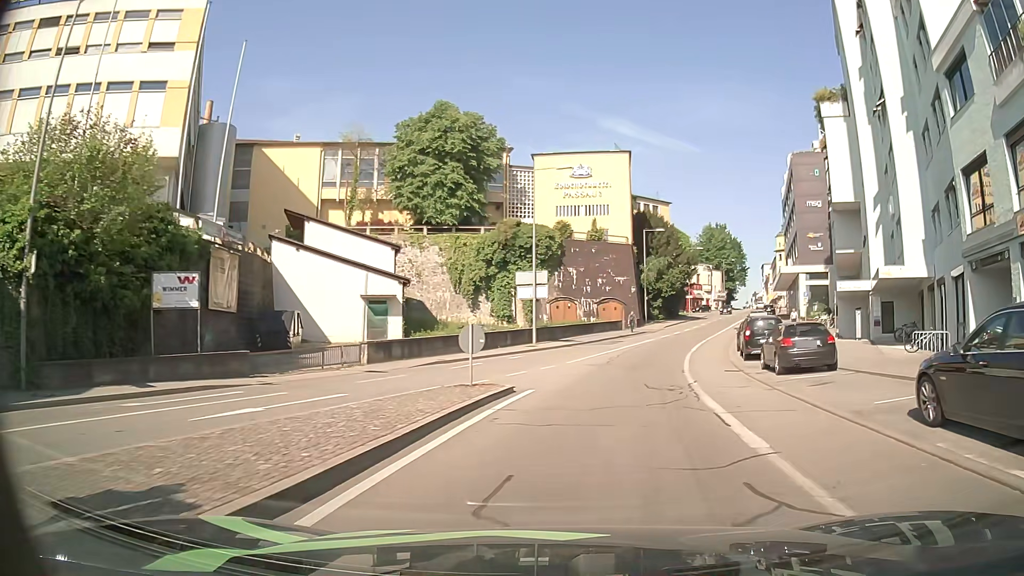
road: tertiary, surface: asphalt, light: Day
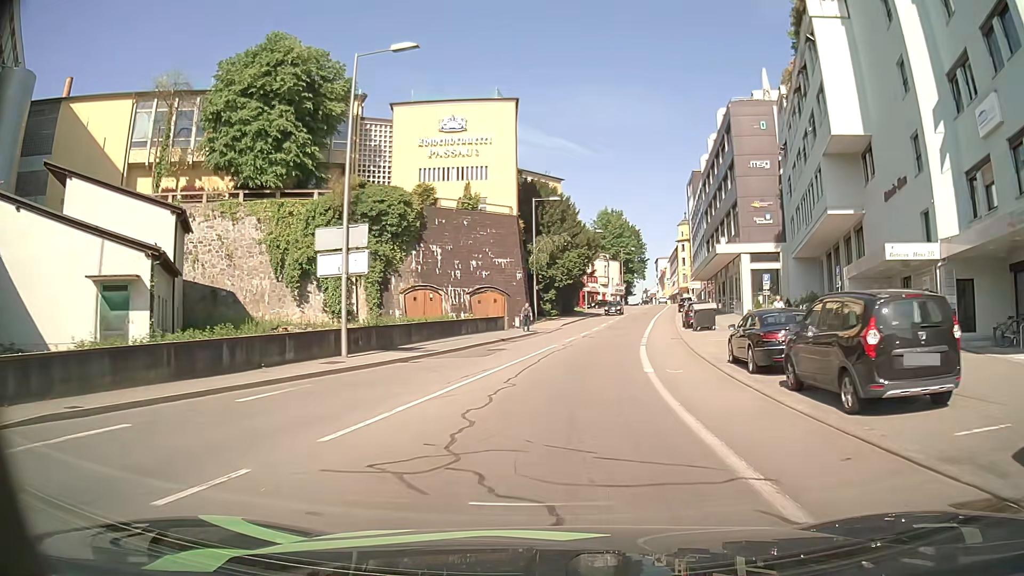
(+1.6, +17.6) m; +9°
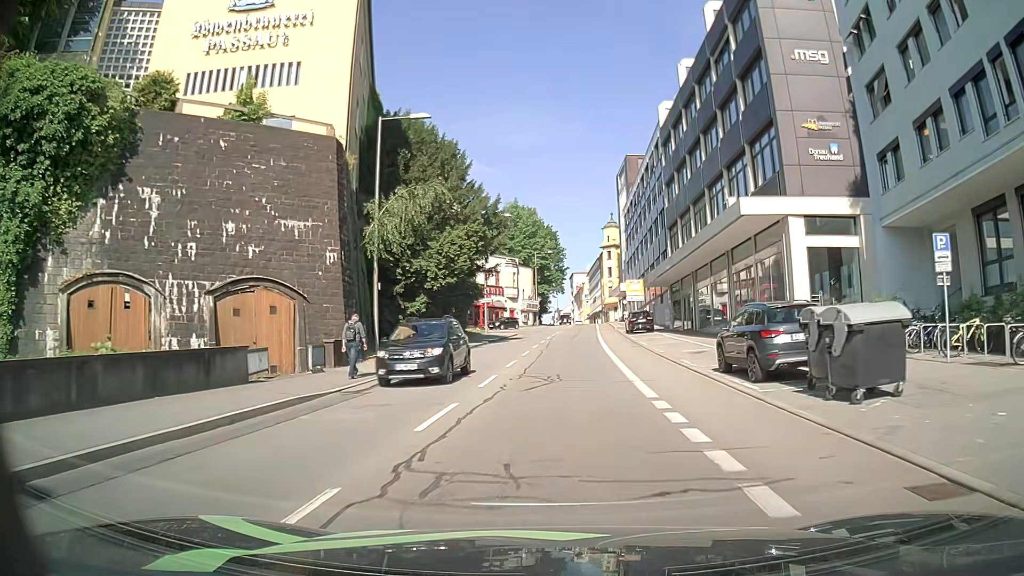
(+2.1, +27.4) m; +8°
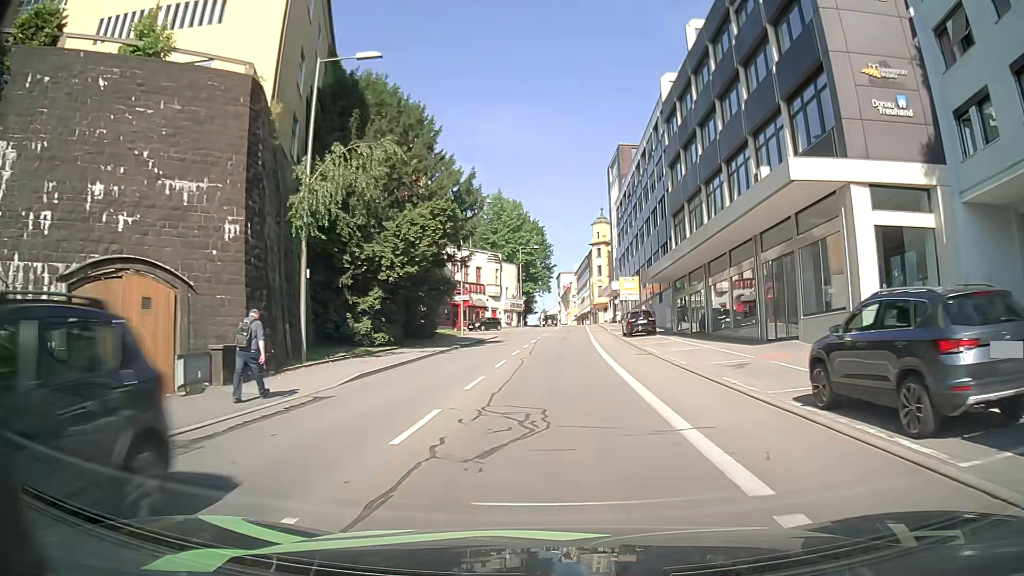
(+0.1, +7.0) m; +1°
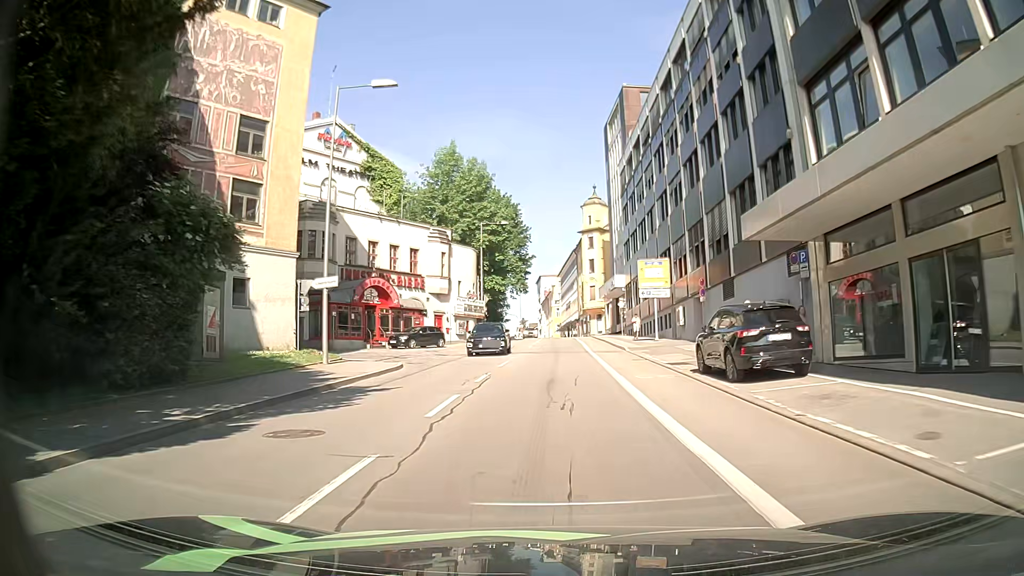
(+0.5, +27.4) m; +2°
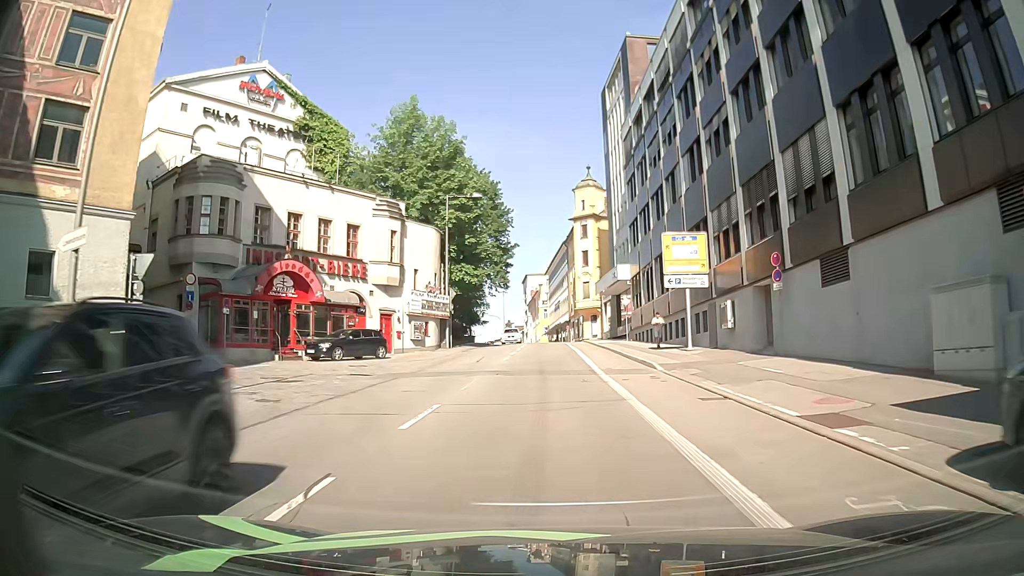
(-0.1, +13.1) m; -1°
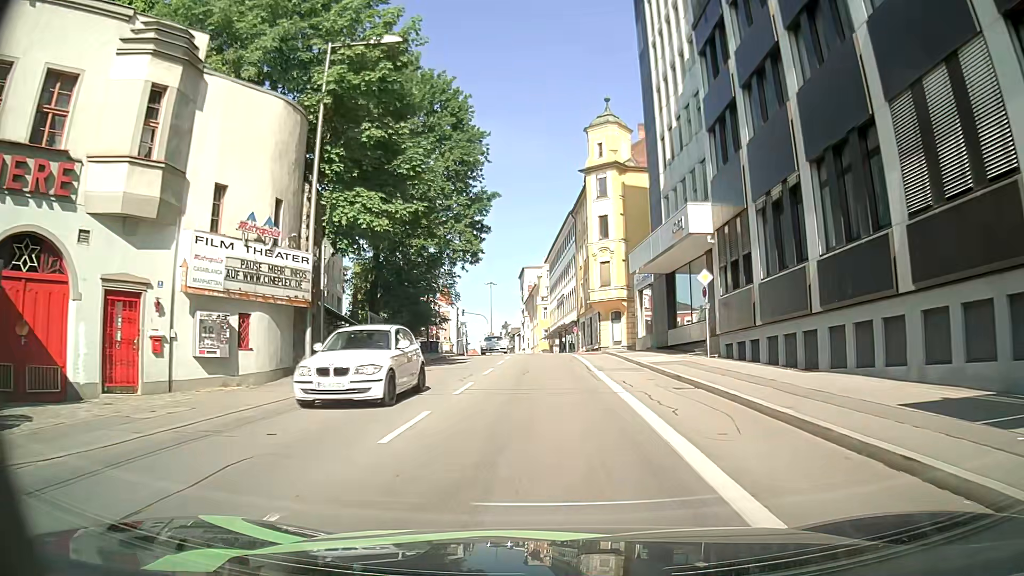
(+0.8, +25.3) m; +3°
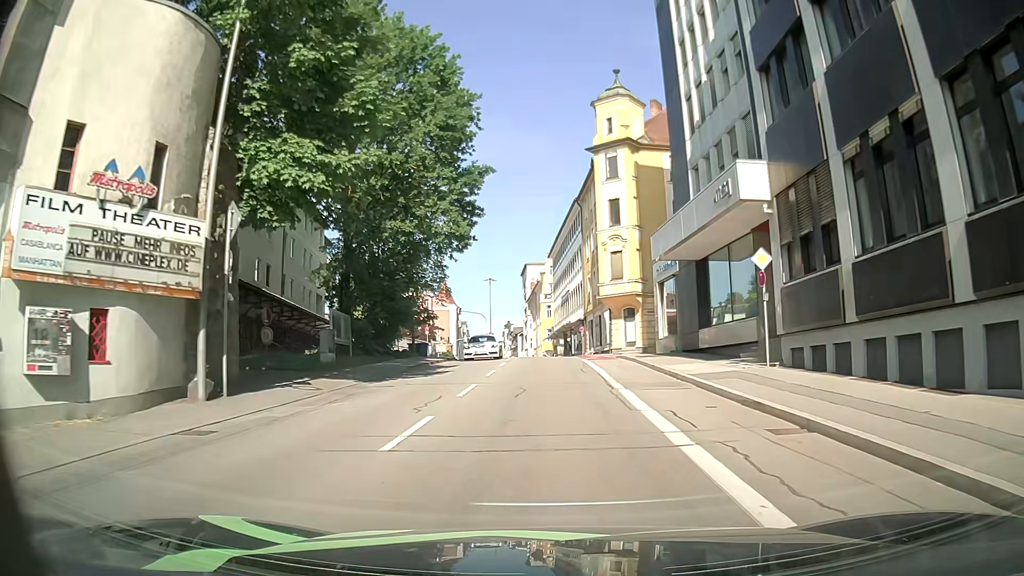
(-0.1, +6.3) m; -1°
(0, +10) (0, +20) (-1, +30) (-1, +40) (-2, +50) (-4, +60) (-7, +69) (-12, +78) (-18, +86) (-24, +93) m
